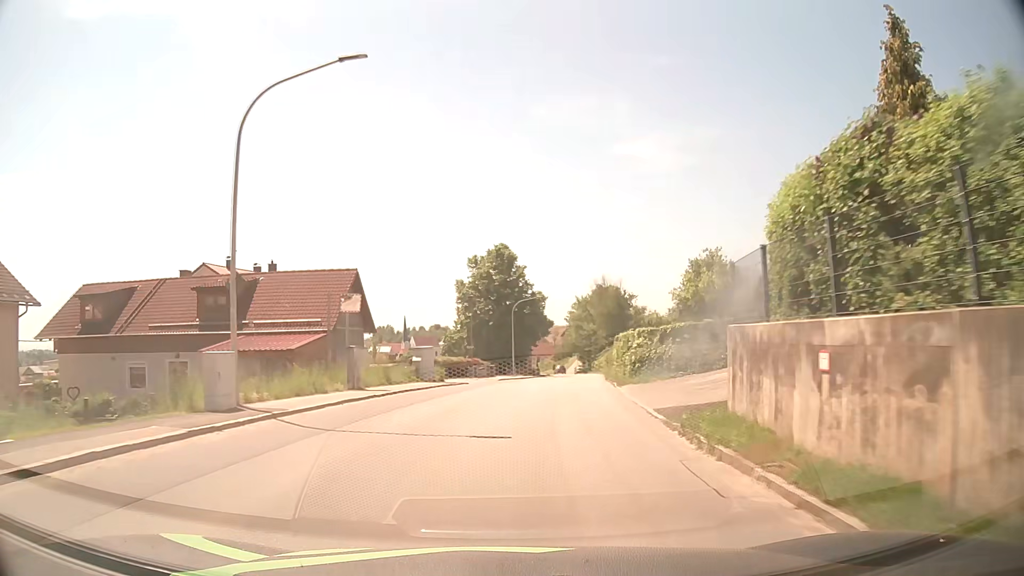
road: tertiary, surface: asphalt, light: Day
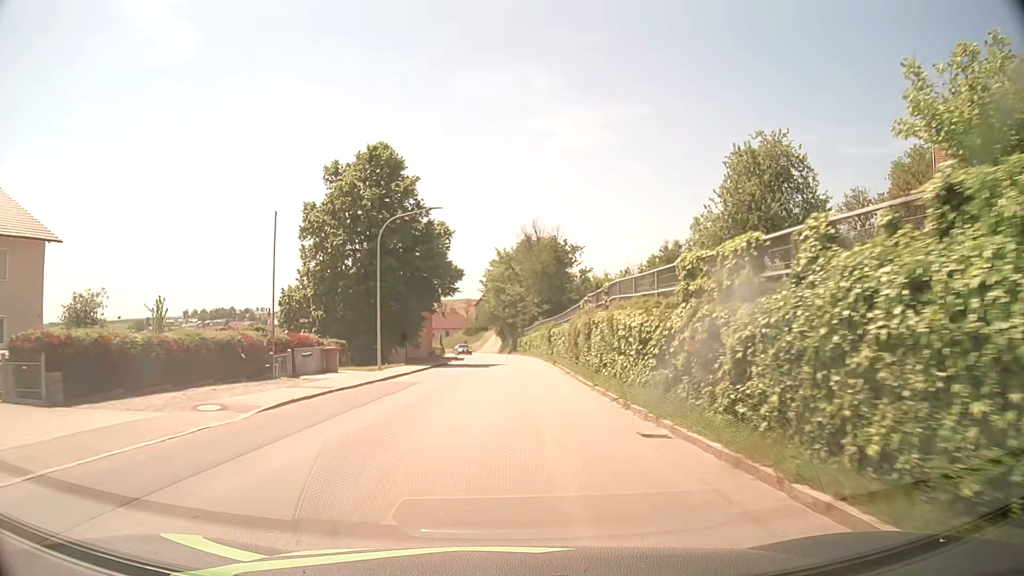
(+2.4, +31.6) m; +8°
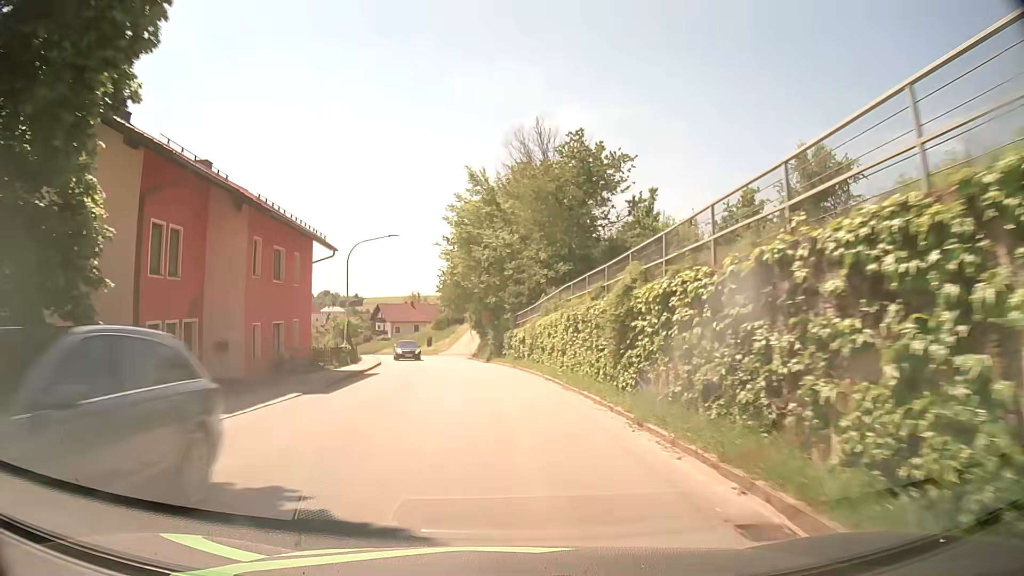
(+0.7, +39.4) m; +1°
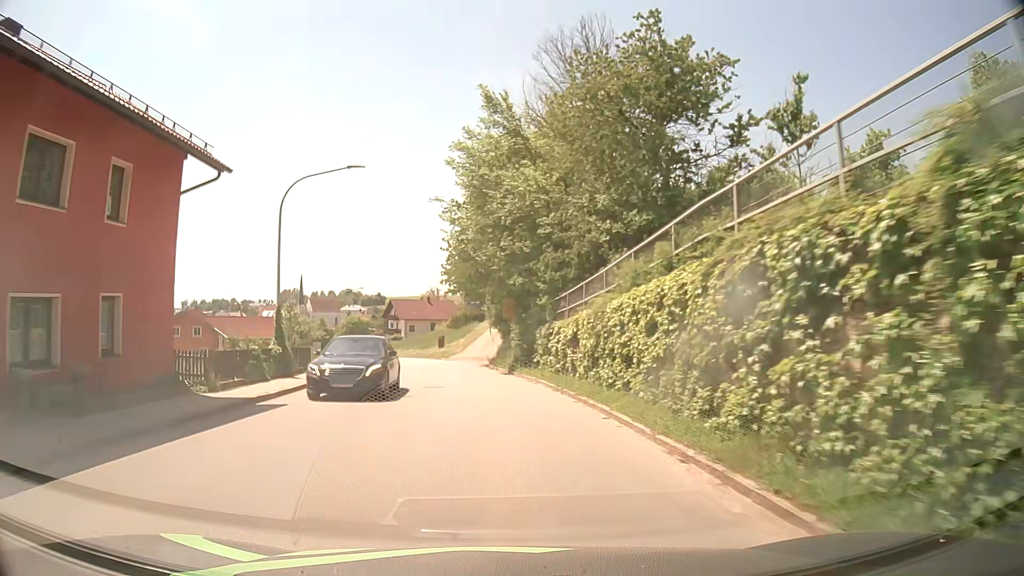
(-0.3, +15.4) m; -2°
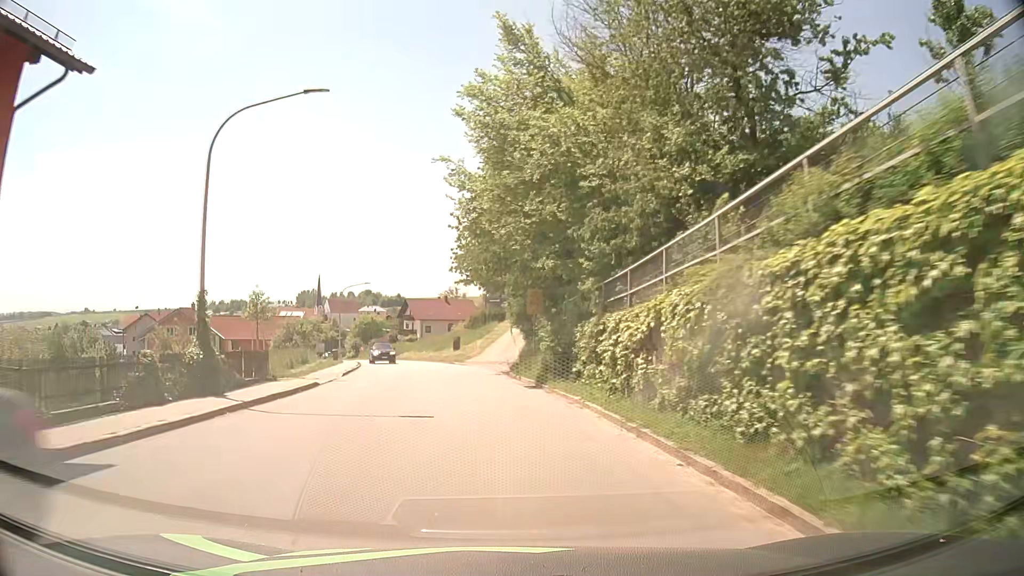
(-0.1, +7.6) m; -2°
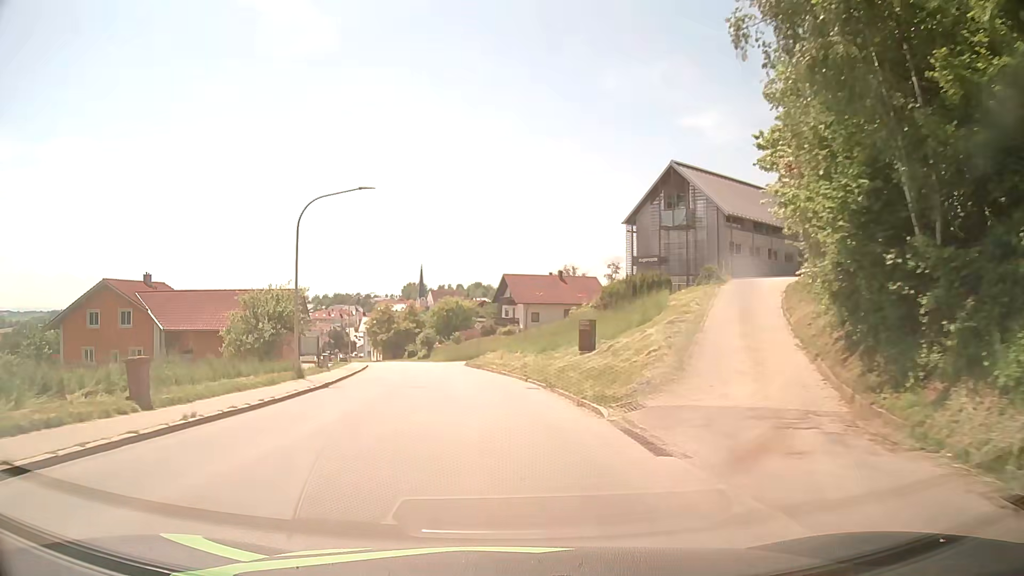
(-3.1, +37.9) m; -9°
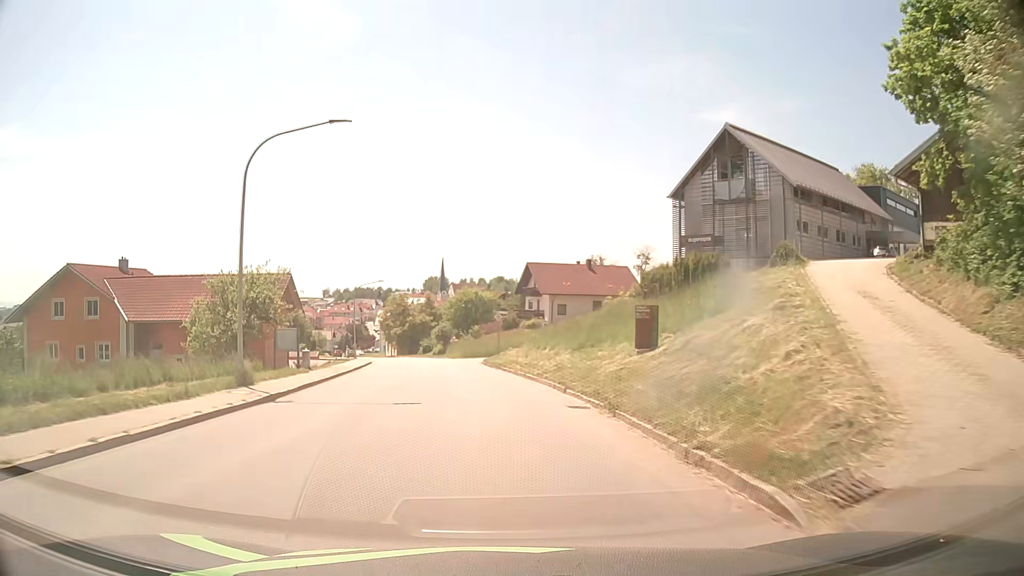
(-0.2, +7.6) m; -2°
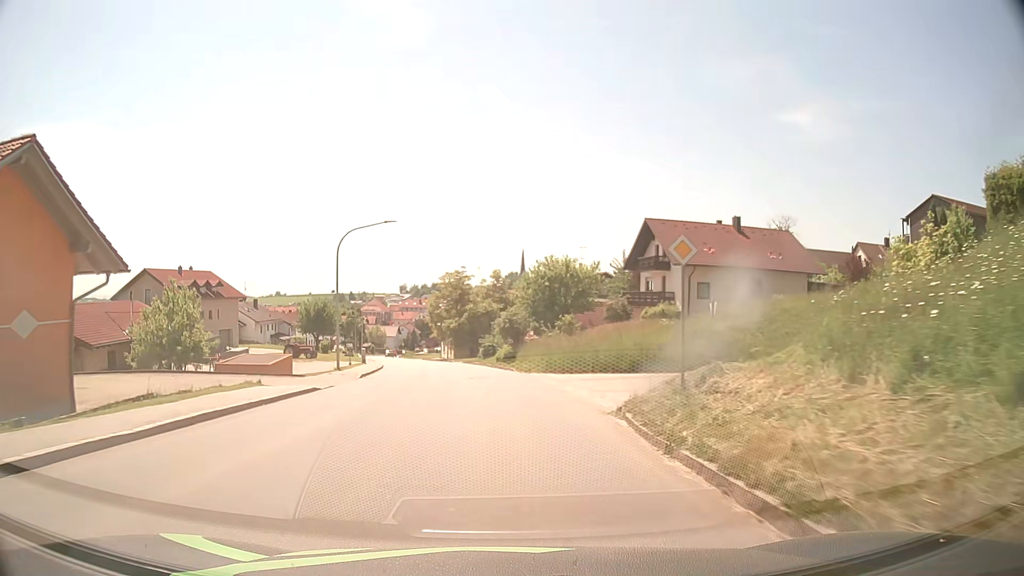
(-2.0, +30.6) m; -7°
